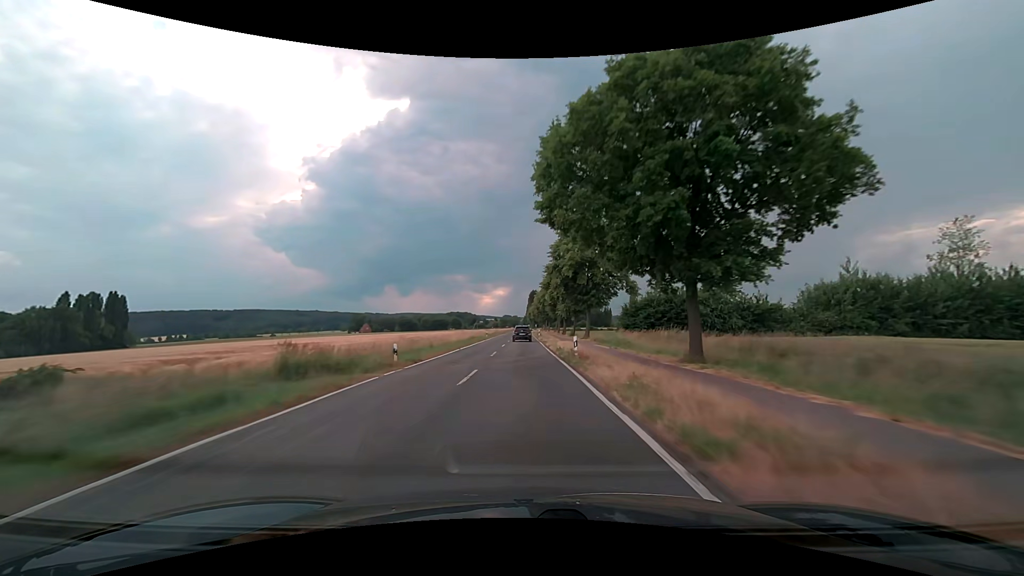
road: secondary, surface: asphalt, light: Day
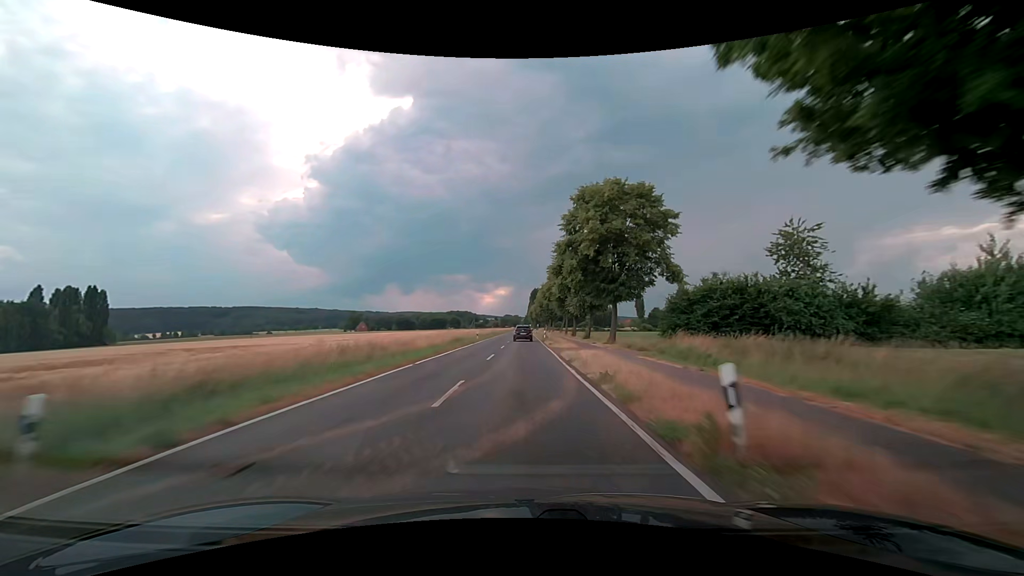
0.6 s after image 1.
(0.0, +15.4) m; 0°
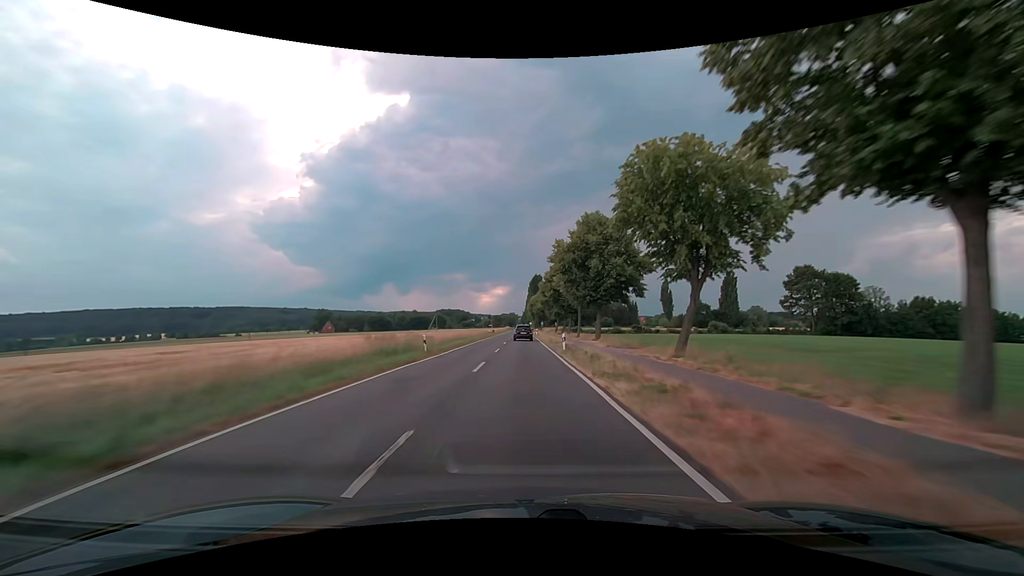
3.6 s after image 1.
(+0.2, +77.7) m; 0°
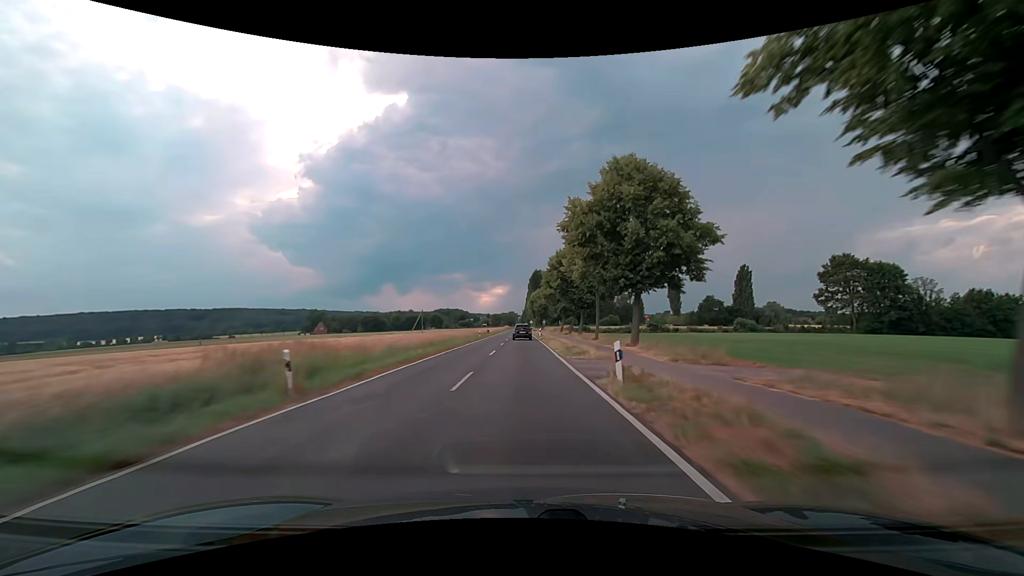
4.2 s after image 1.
(+0.1, +15.7) m; 0°
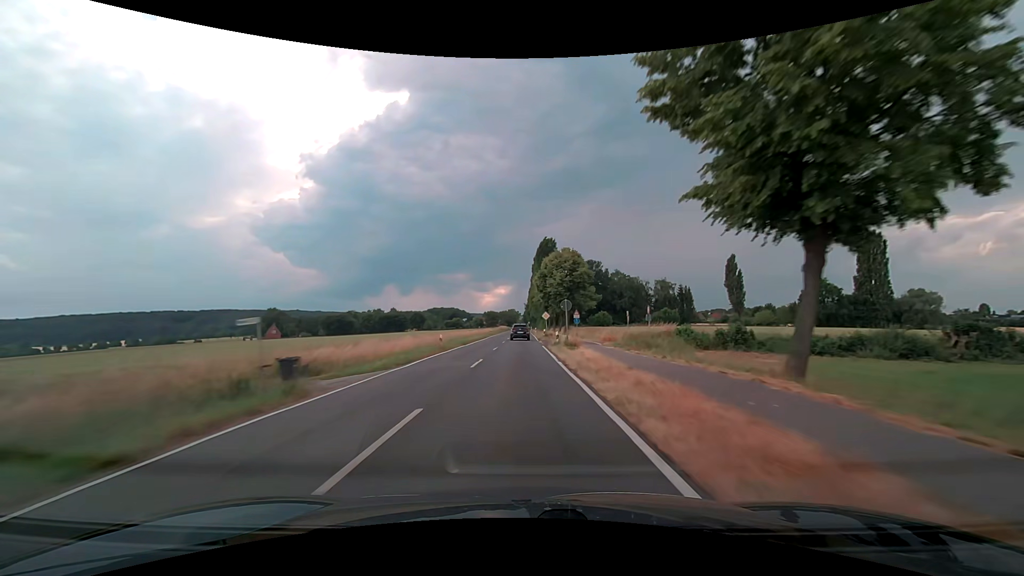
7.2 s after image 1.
(-0.2, +78.7) m; 0°
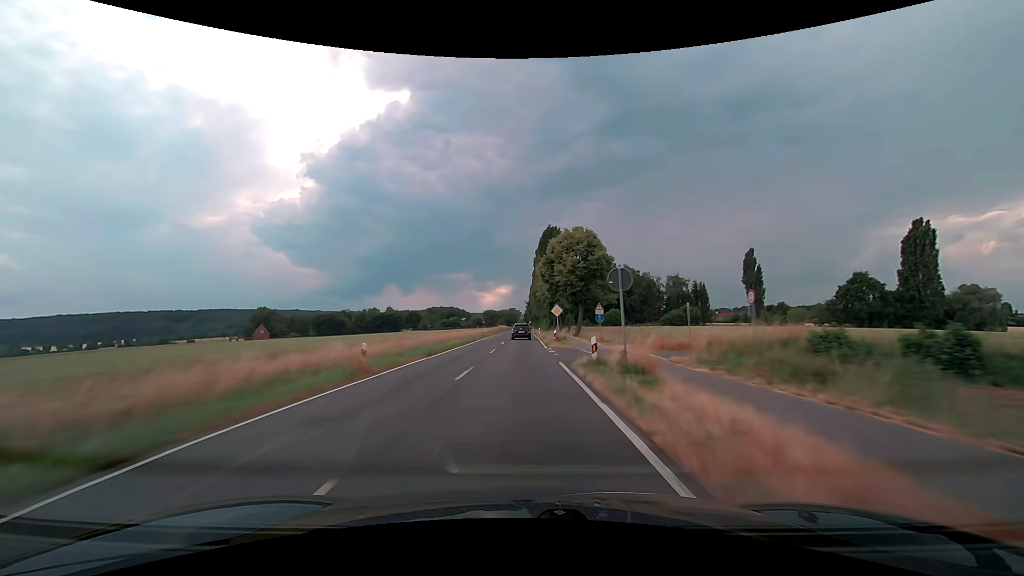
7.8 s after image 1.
(-0.1, +15.7) m; 0°
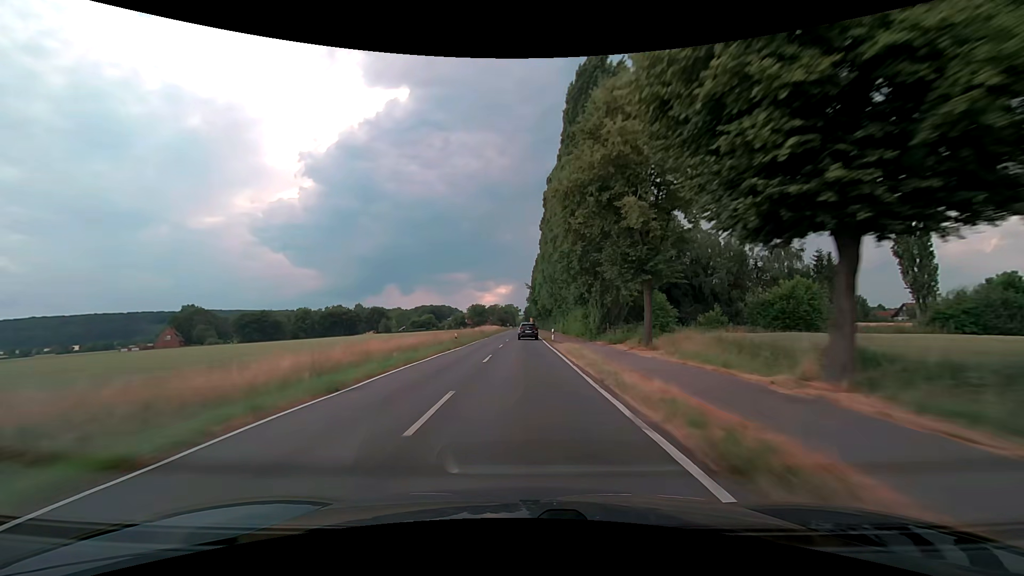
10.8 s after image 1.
(-0.2, +78.0) m; 0°
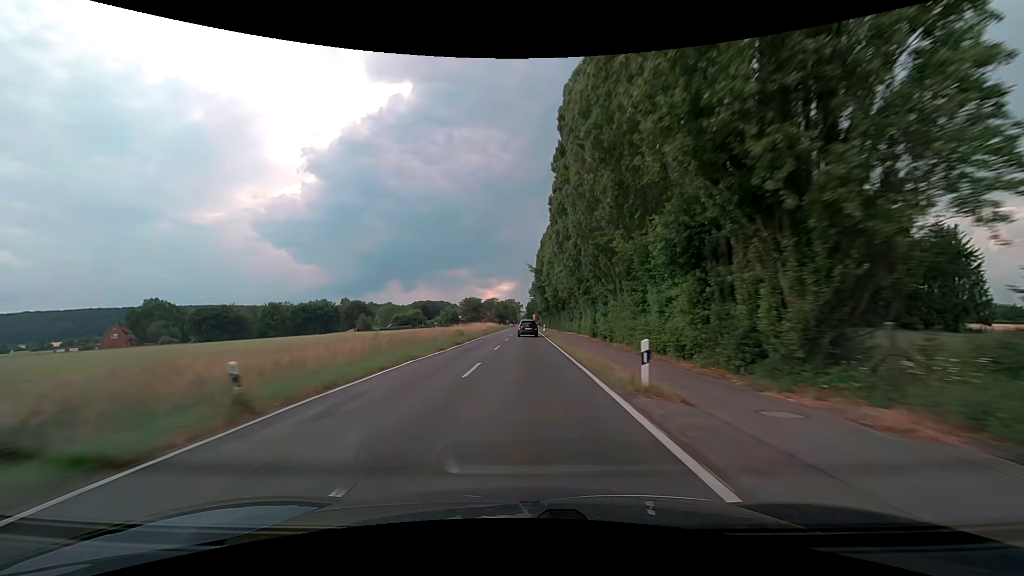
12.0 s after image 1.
(+0.1, +29.8) m; 0°
(0, +10) (0, +20) (0, +30) (0, +40) (0, +50) (0, +60) (0, +70) (0, +80) (0, +90) (0, +100) m
